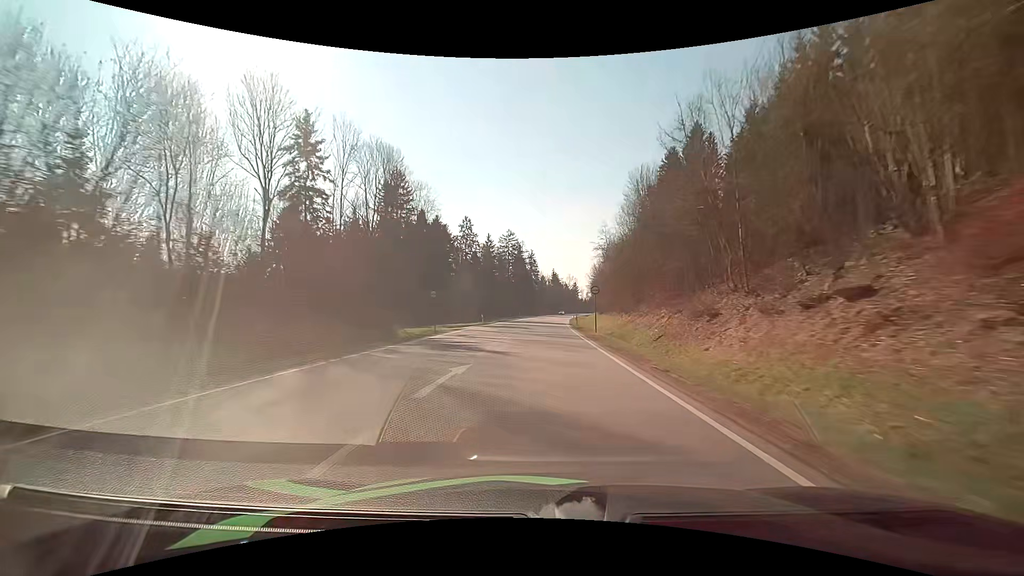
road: primary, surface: asphalt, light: Day
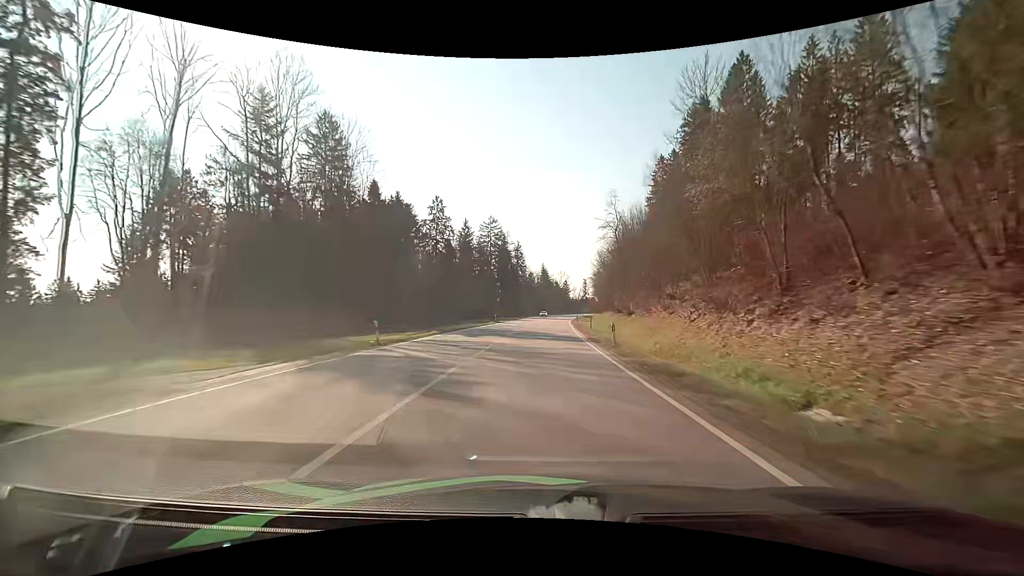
(+0.3, +32.0) m; +1°
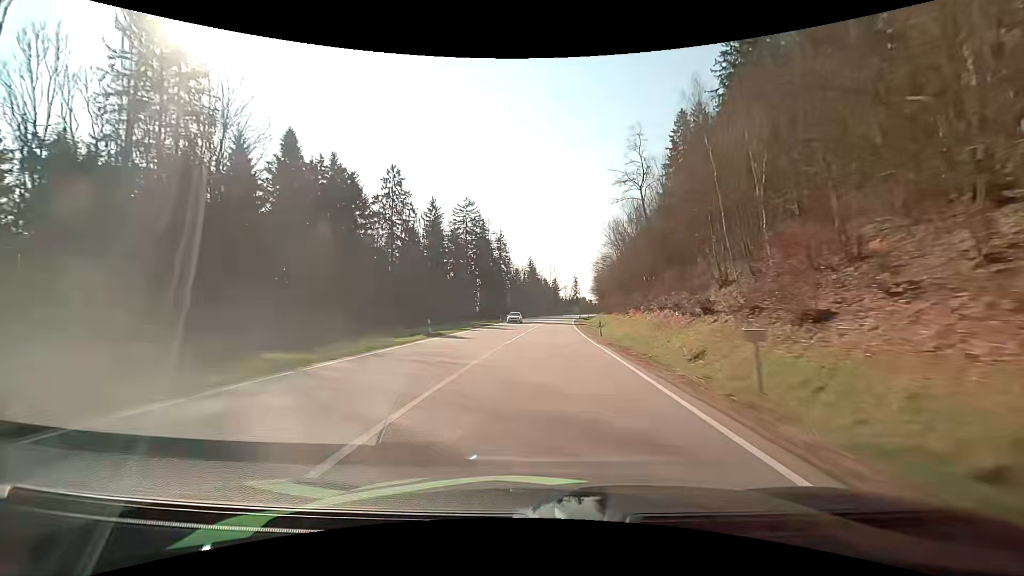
(+0.4, +31.9) m; +1°
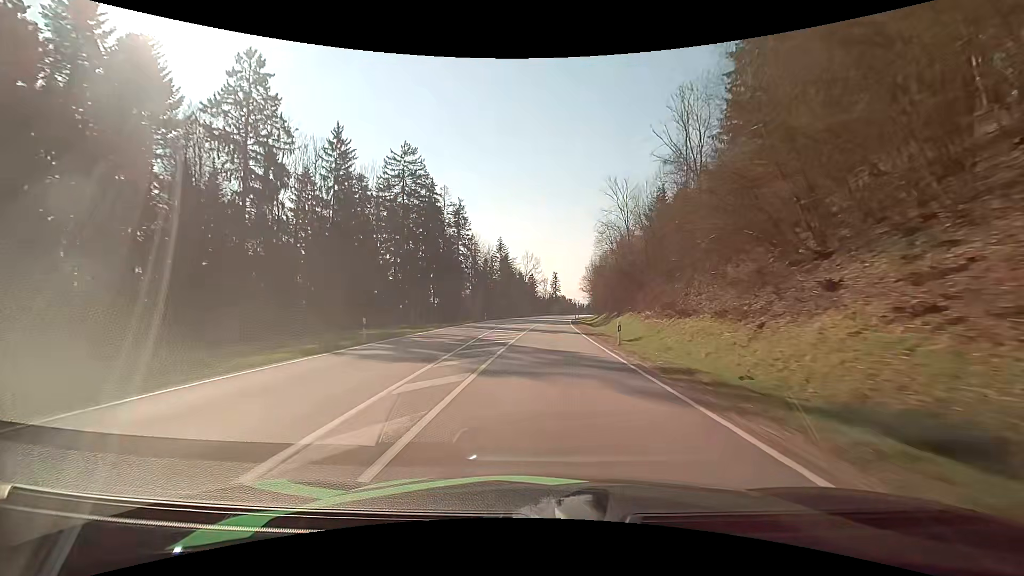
(+1.1, +48.2) m; +3°
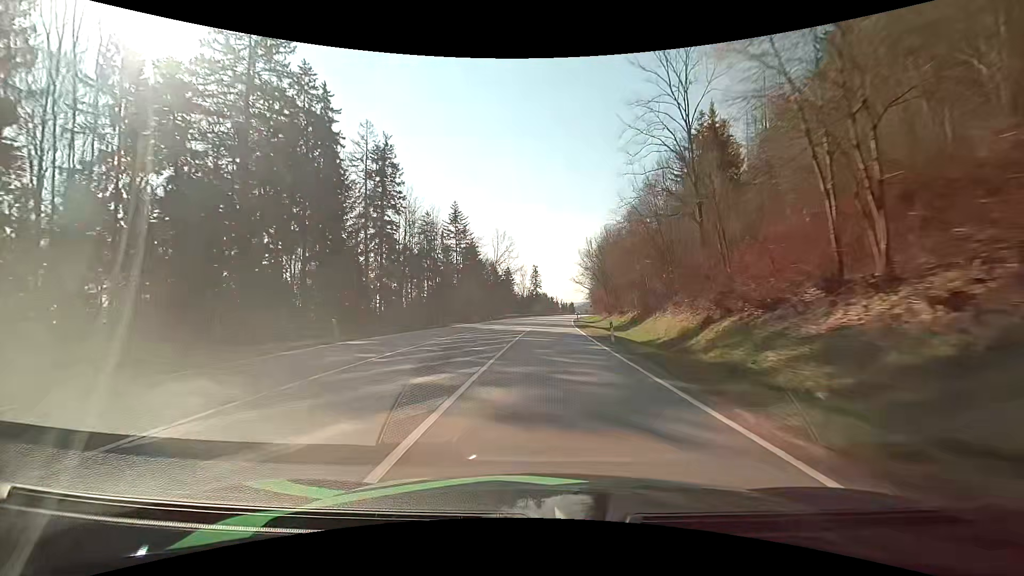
(+1.0, +48.4) m; +2°
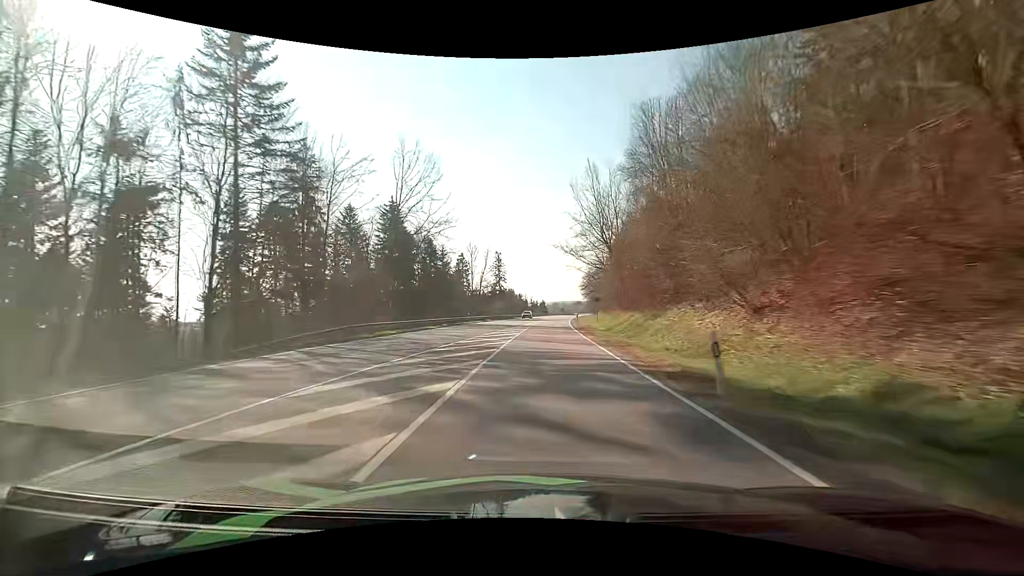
(+2.2, +64.5) m; +4°
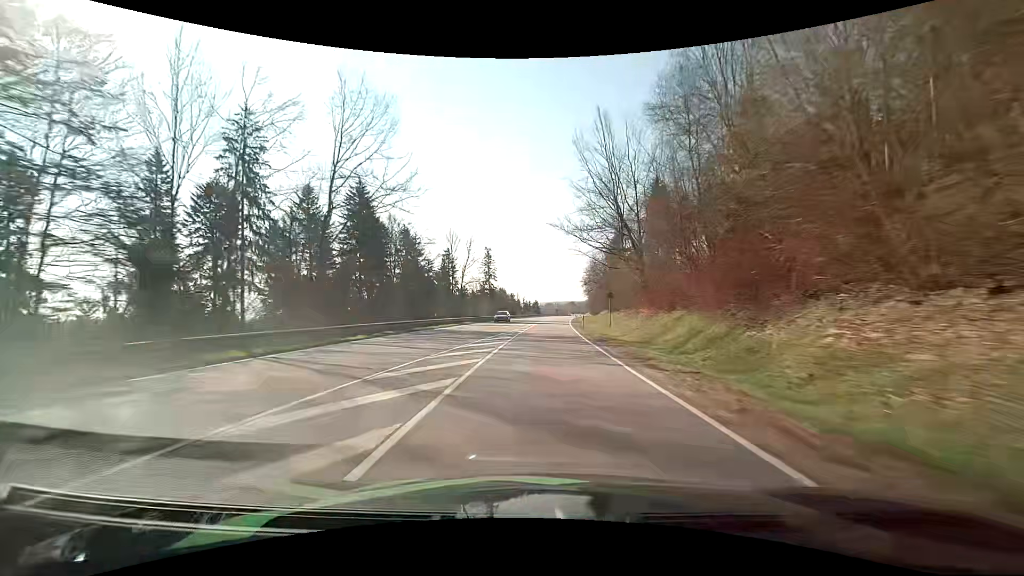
(+0.1, +16.1) m; +1°
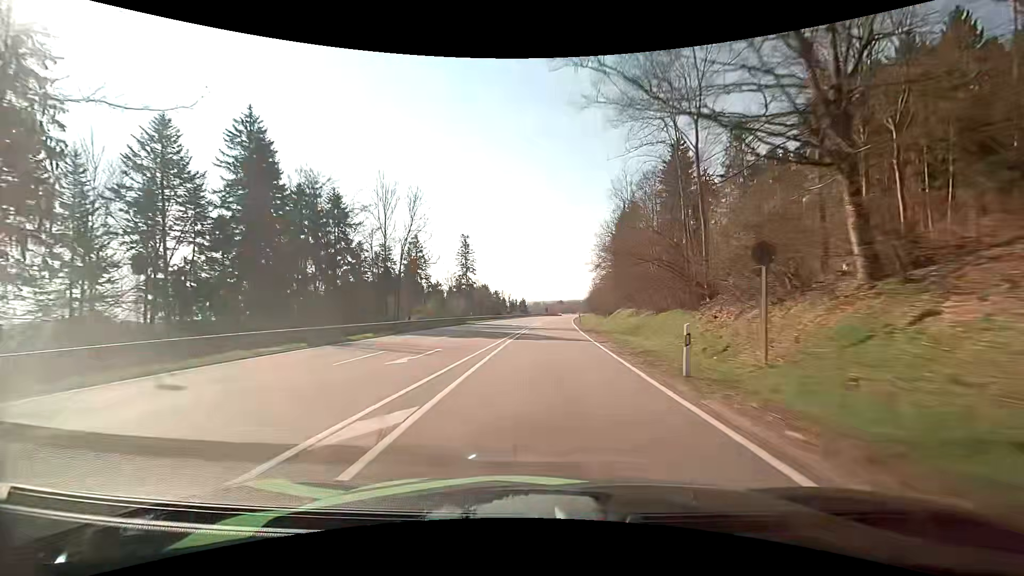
(+0.3, +32.0) m; +1°
(0, +10) (0, +20) (0, +30) (+1, +40) (+1, +50) (+1, +60) (+2, +70) (+3, +80) (+3, +90) (+4, +100) m
